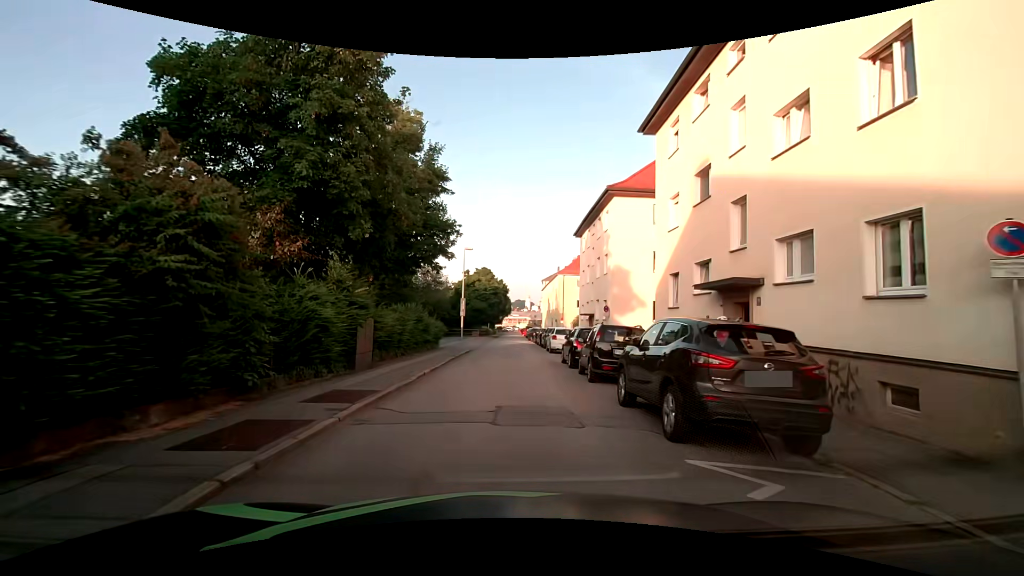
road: residential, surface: asphalt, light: Day
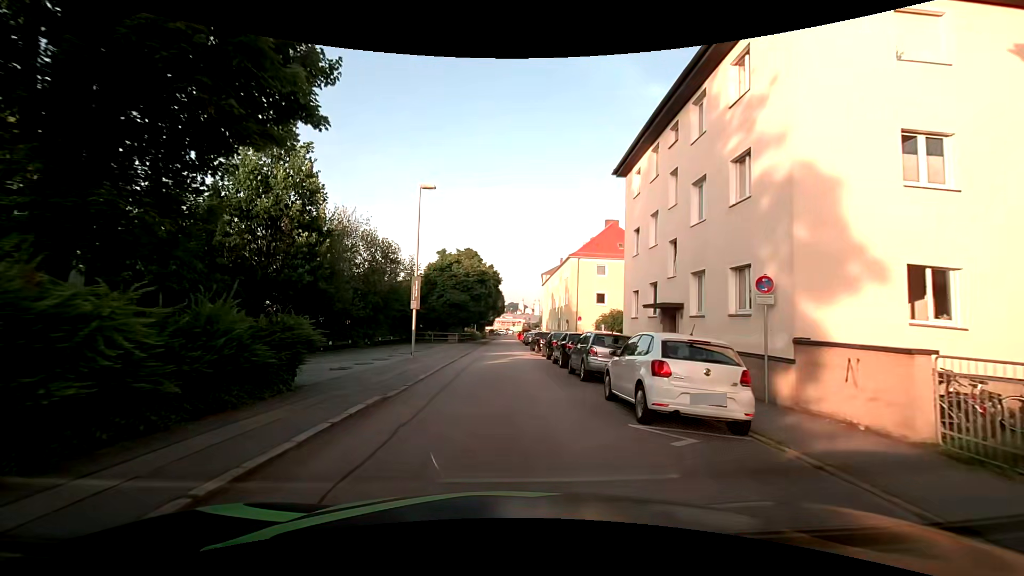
(+0.1, +19.5) m; +2°
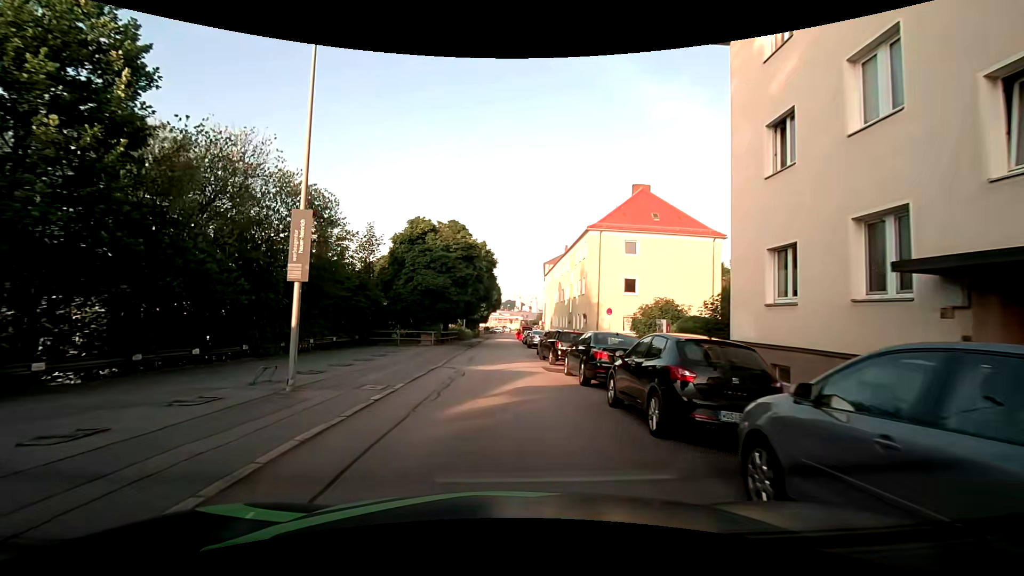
(-0.2, +12.7) m; -1°
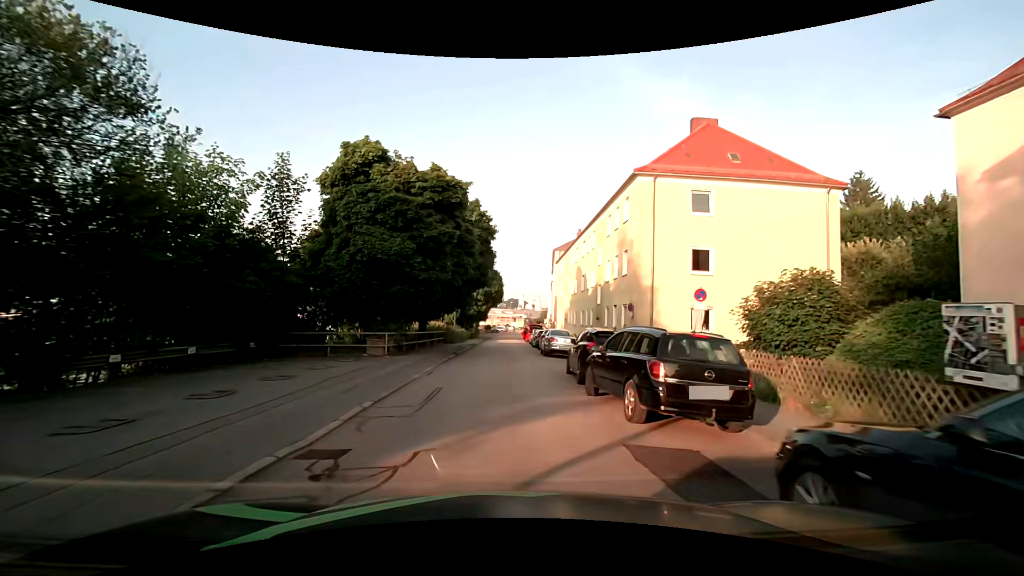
(0.0, +12.7) m; 0°
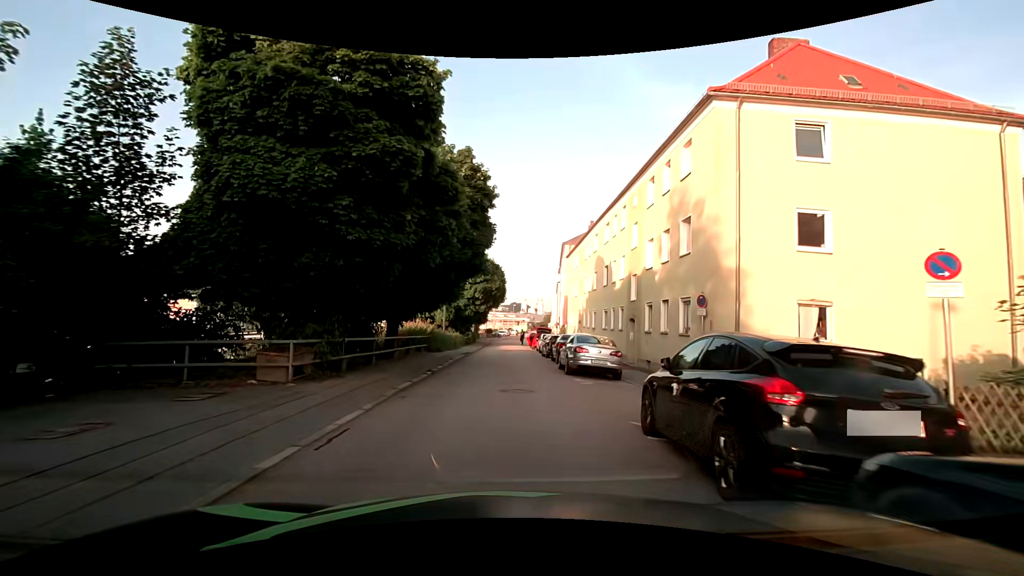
(-0.1, +8.3) m; -1°
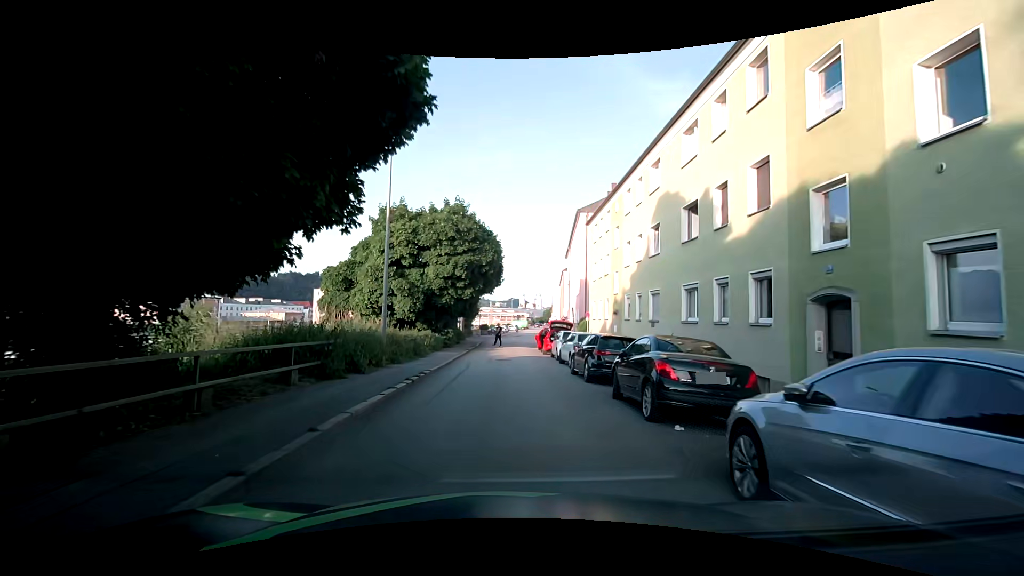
(+0.1, +15.0) m; +2°
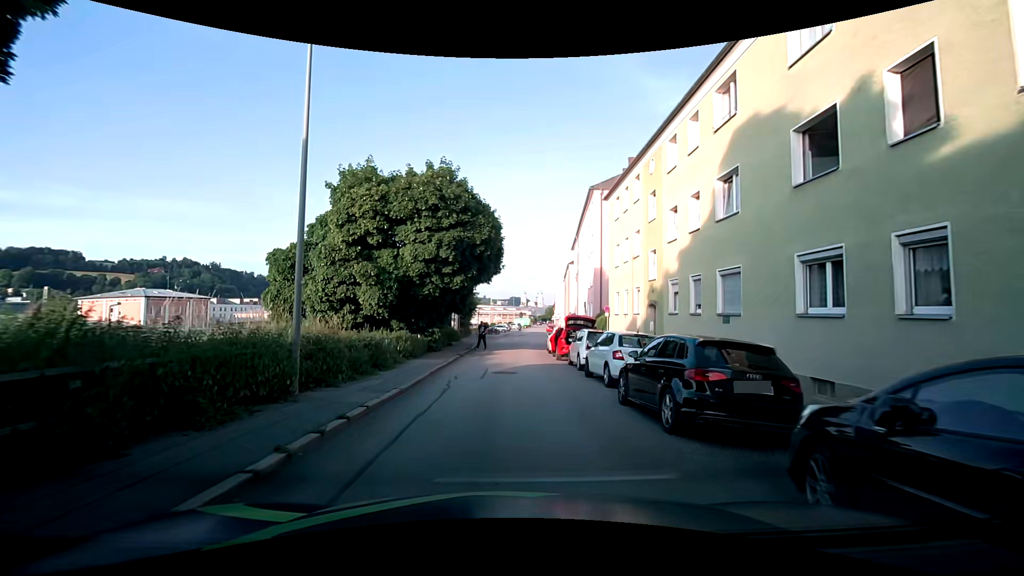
(-0.2, +6.9) m; -2°
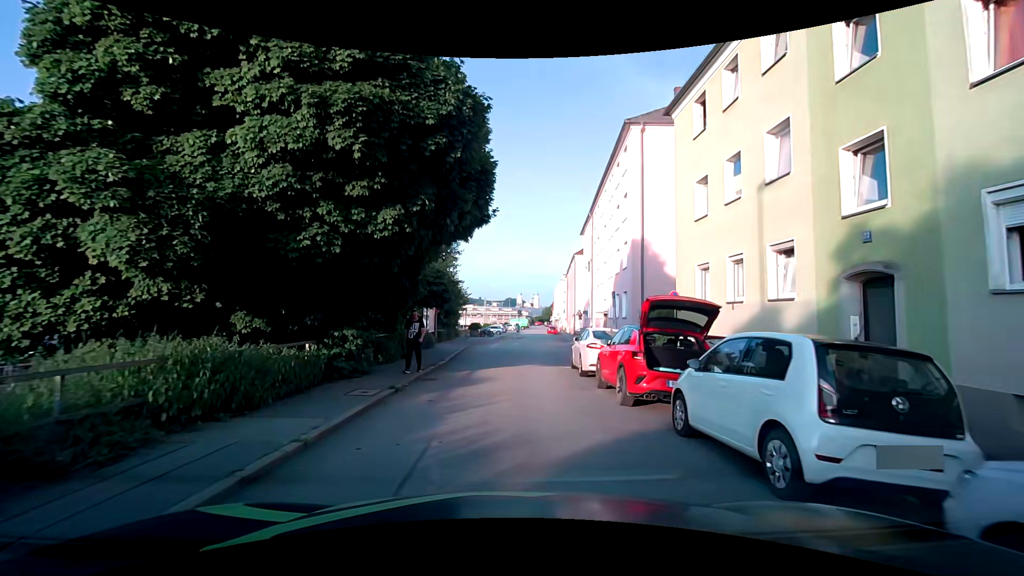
(+0.2, +13.1) m; +1°
(0, +10) (0, +20) (+1, +30) (+2, +40) (+3, +50) (+4, +60) (+4, +70) (+4, +80) (+5, +90) (+5, +100) m
